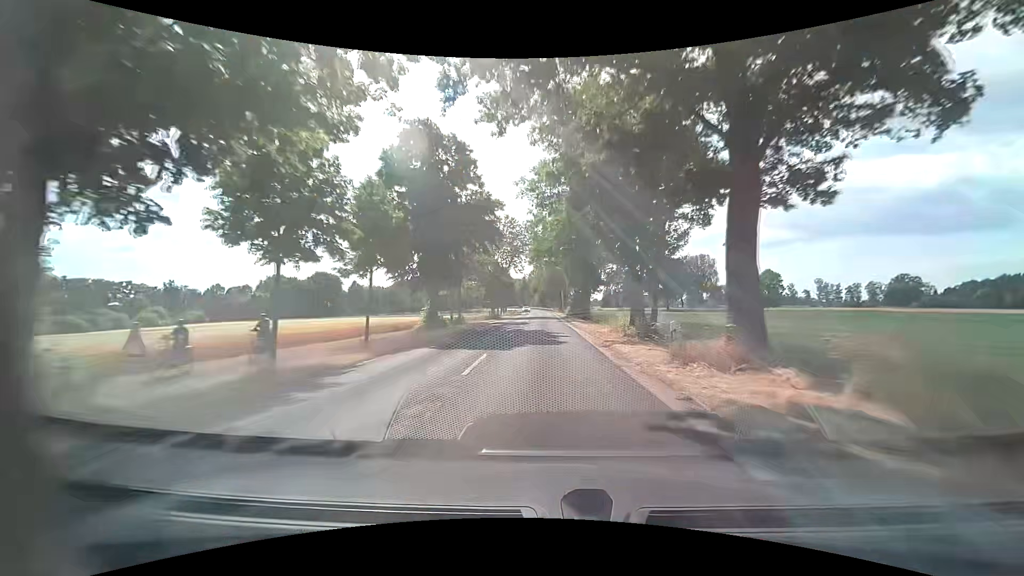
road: secondary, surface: asphalt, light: Day
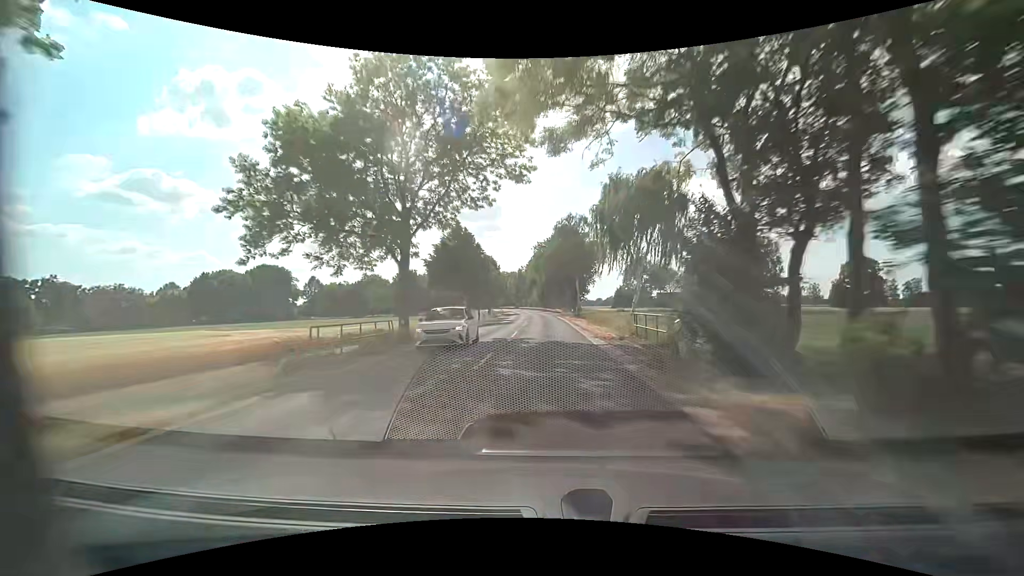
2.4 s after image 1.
(-0.2, +47.1) m; 0°
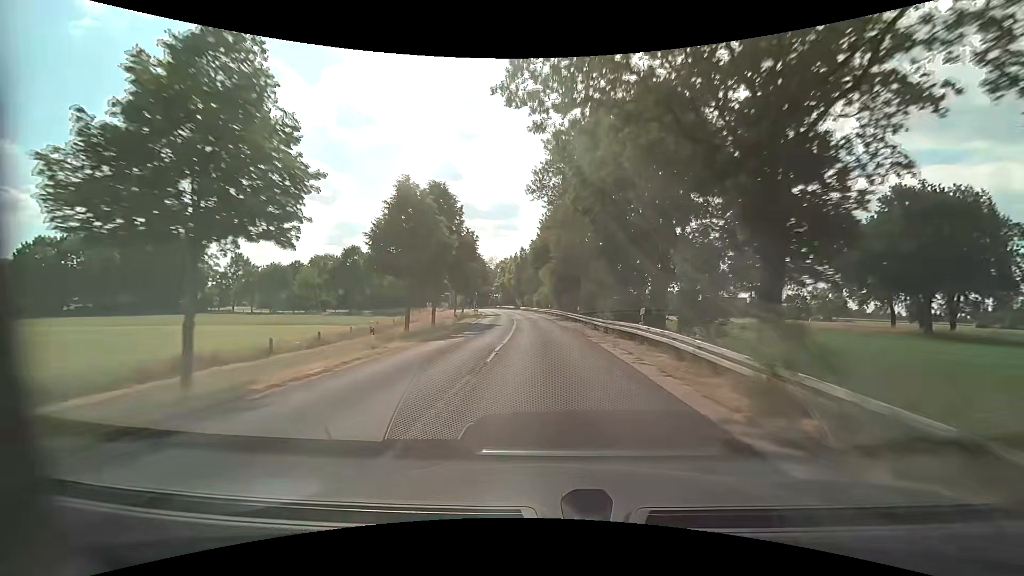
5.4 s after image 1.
(-0.5, +58.9) m; -1°
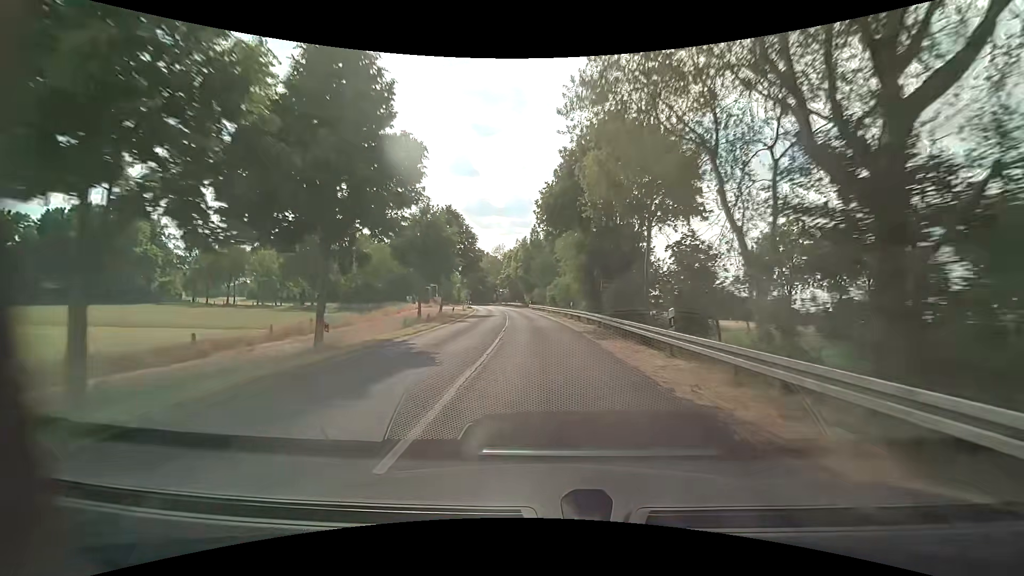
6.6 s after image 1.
(-0.4, +23.6) m; -2°
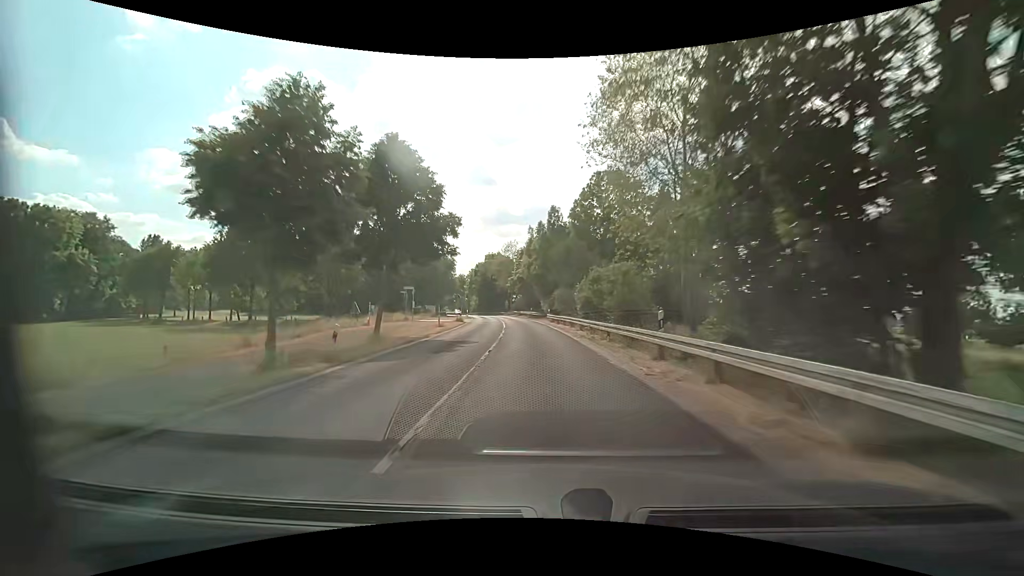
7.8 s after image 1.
(-0.3, +23.5) m; -2°
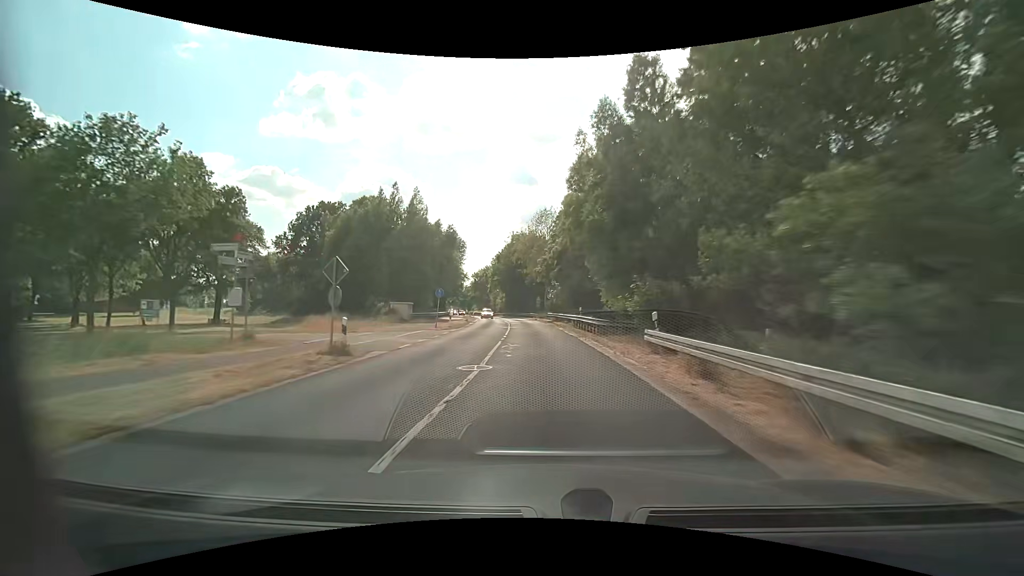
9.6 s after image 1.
(-1.3, +35.2) m; -5°
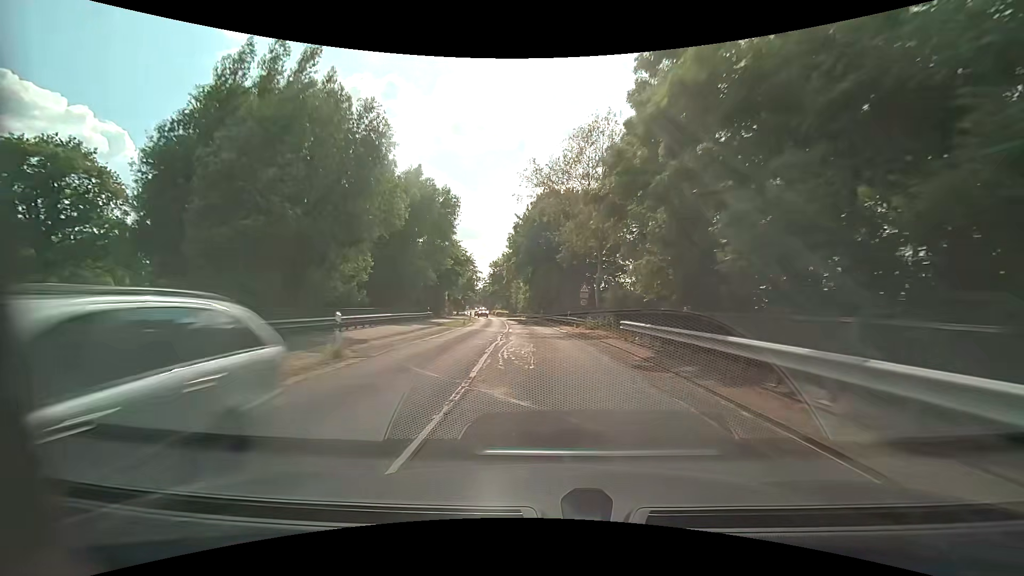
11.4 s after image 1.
(-1.2, +35.4) m; -4°
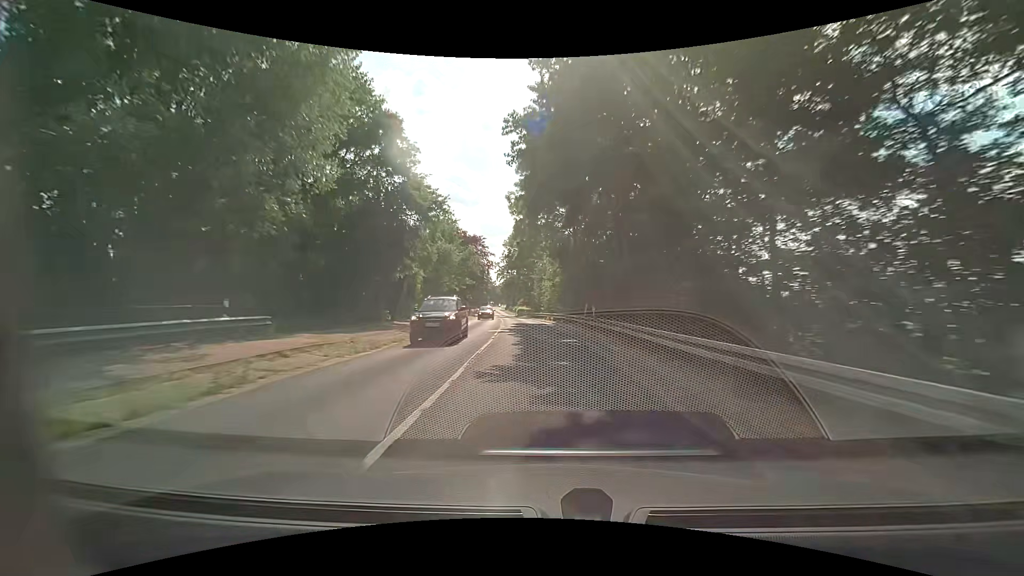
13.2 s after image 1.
(-0.9, +35.5) m; -4°
(0, +10) (0, +20) (-1, +30) (-1, +40) (-2, +50) (-3, +60) (-4, +70) (-5, +80) (-6, +90) (-7, +100) m
